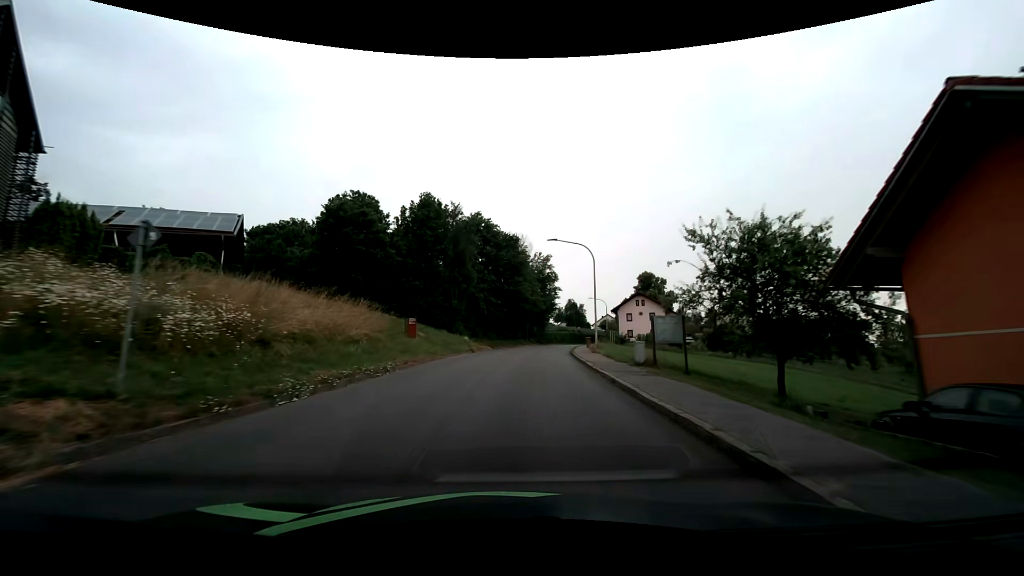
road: tertiary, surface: asphalt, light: Day
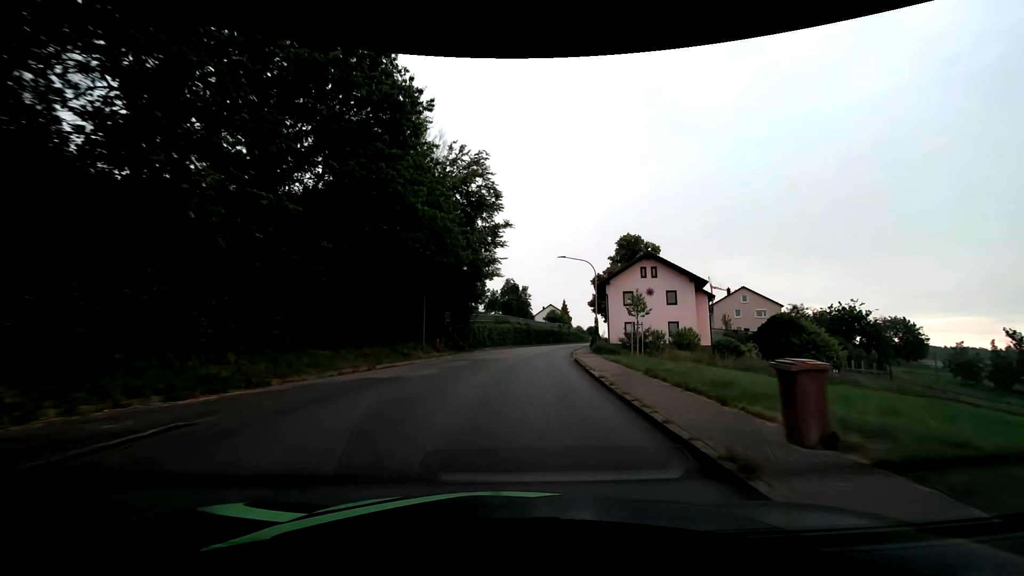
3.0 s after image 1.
(+3.0, +40.6) m; +8°
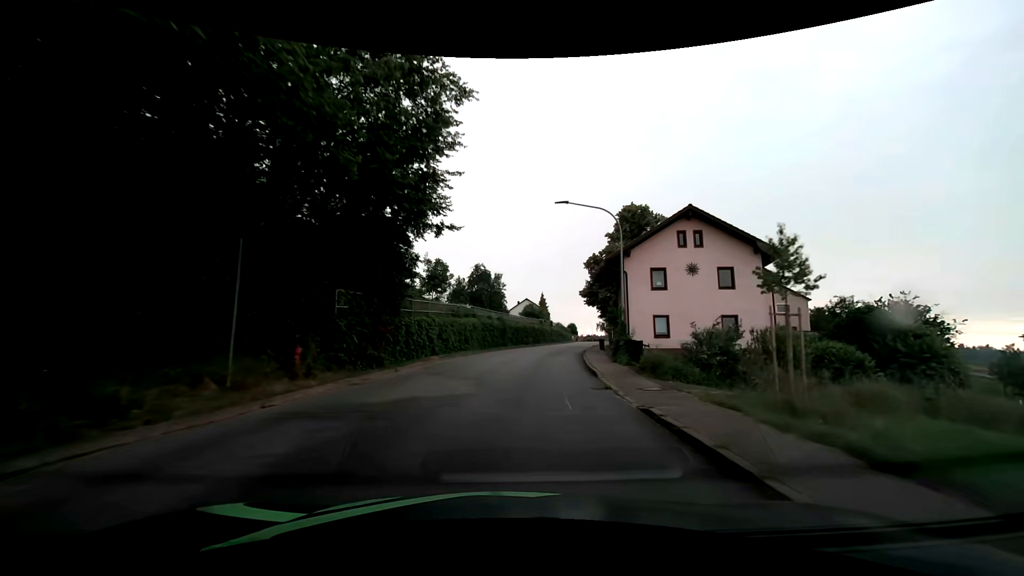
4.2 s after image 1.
(+0.5, +16.4) m; +3°
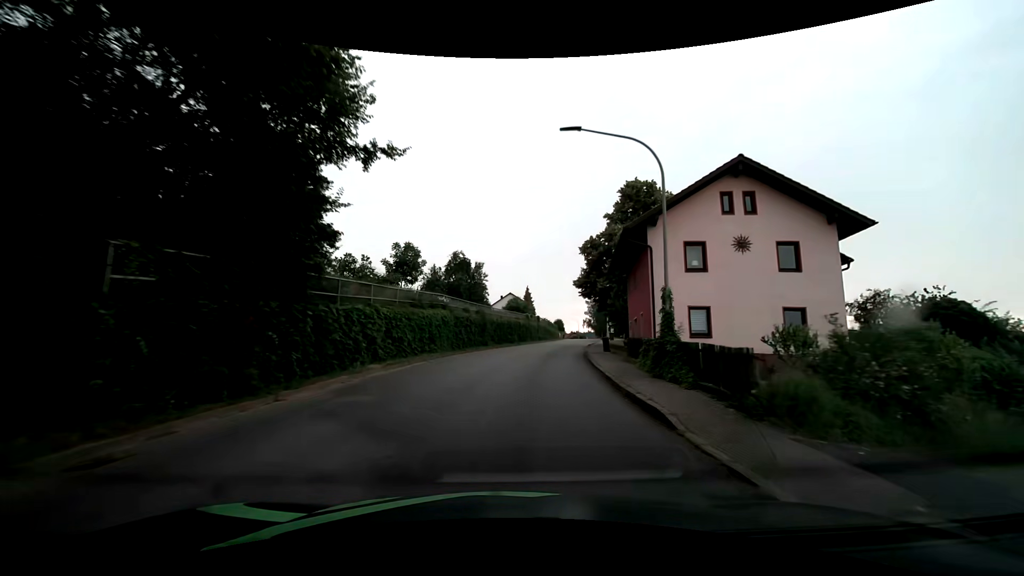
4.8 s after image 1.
(+0.1, +8.2) m; +2°
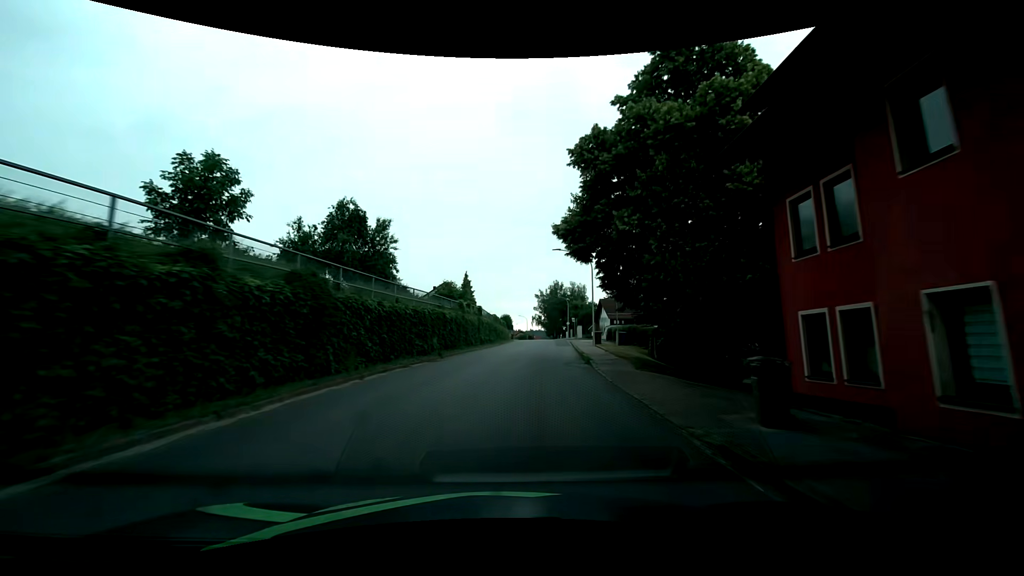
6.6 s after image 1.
(+1.3, +24.5) m; +7°
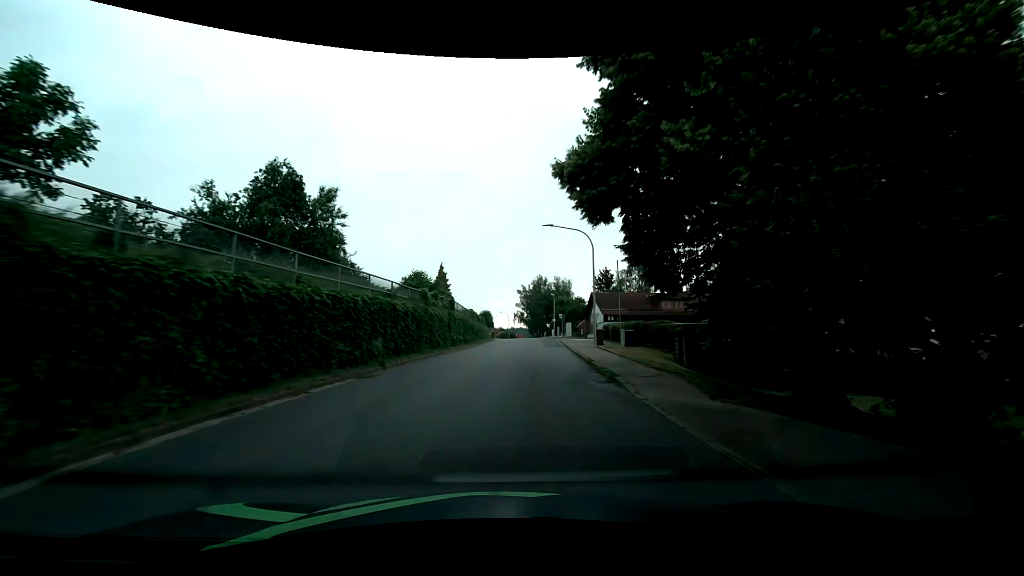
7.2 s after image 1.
(+0.1, +8.1) m; +1°
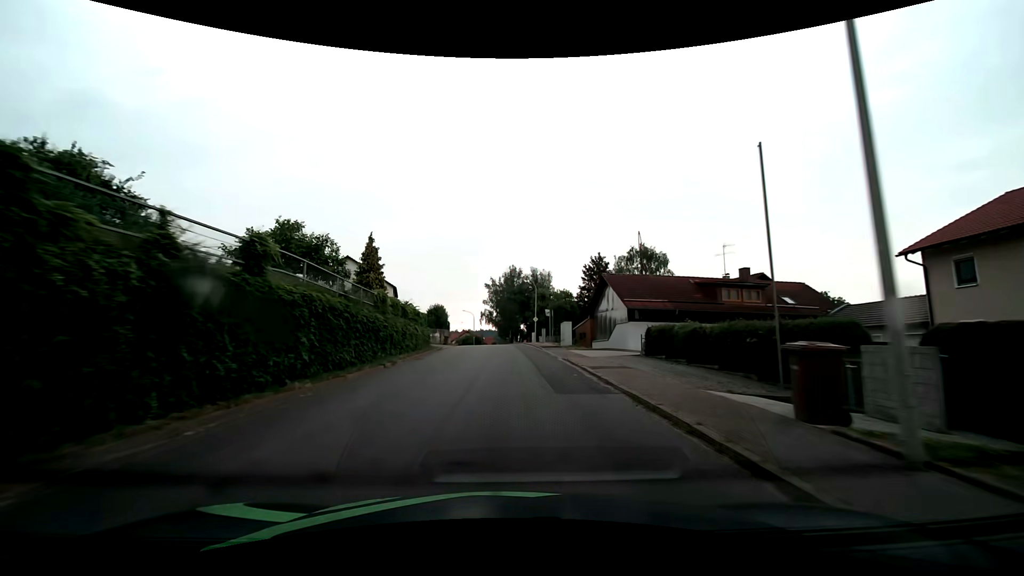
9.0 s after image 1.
(+0.9, +23.9) m; +5°
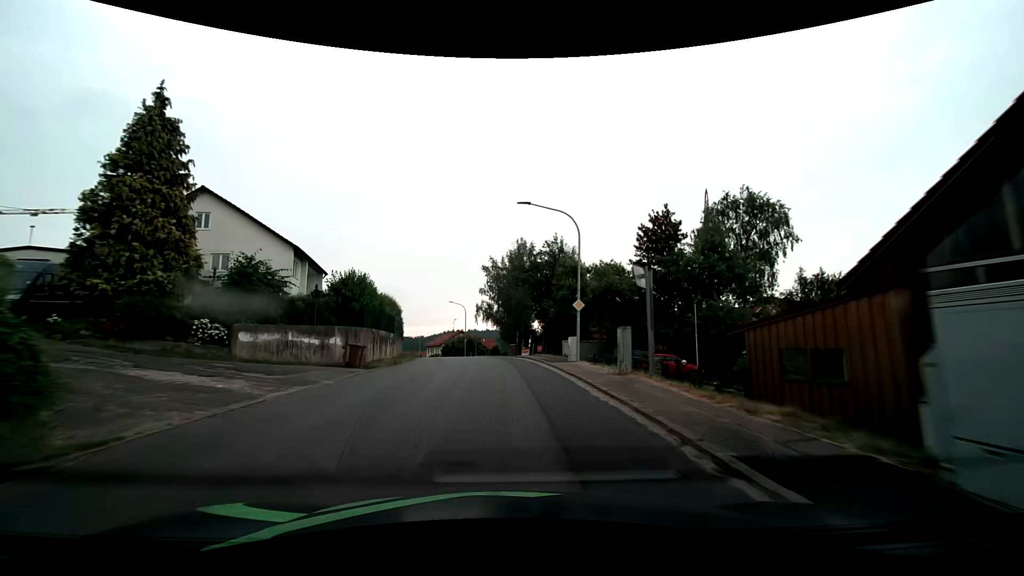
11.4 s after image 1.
(-0.1, +31.6) m; -1°
(0, +10) (0, +20) (-1, +30) (-2, +40) (-4, +50) (-6, +60) (-8, +69) (-10, +79) (-13, +89) (-16, +98) m
